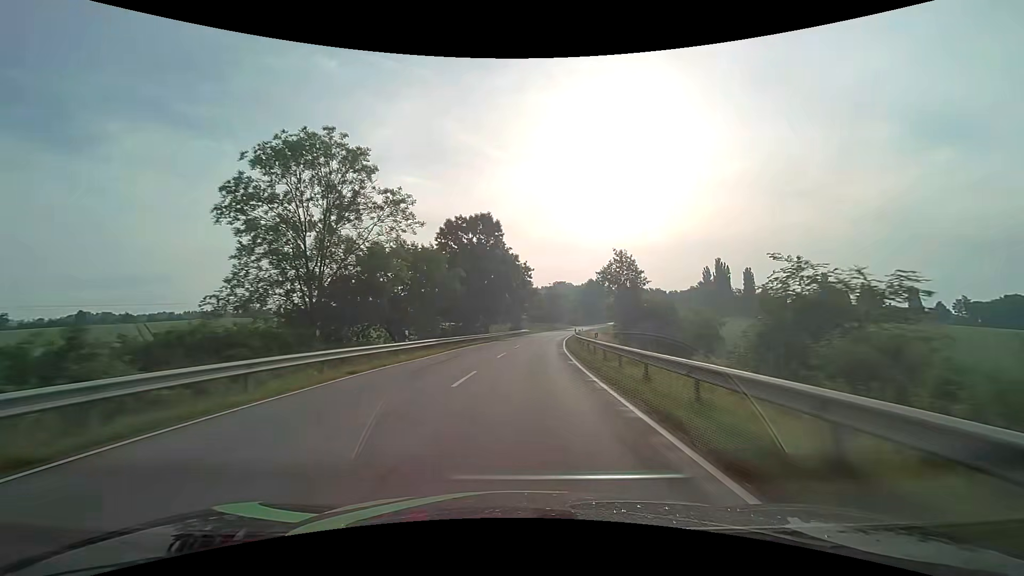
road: secondary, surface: asphalt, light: Day
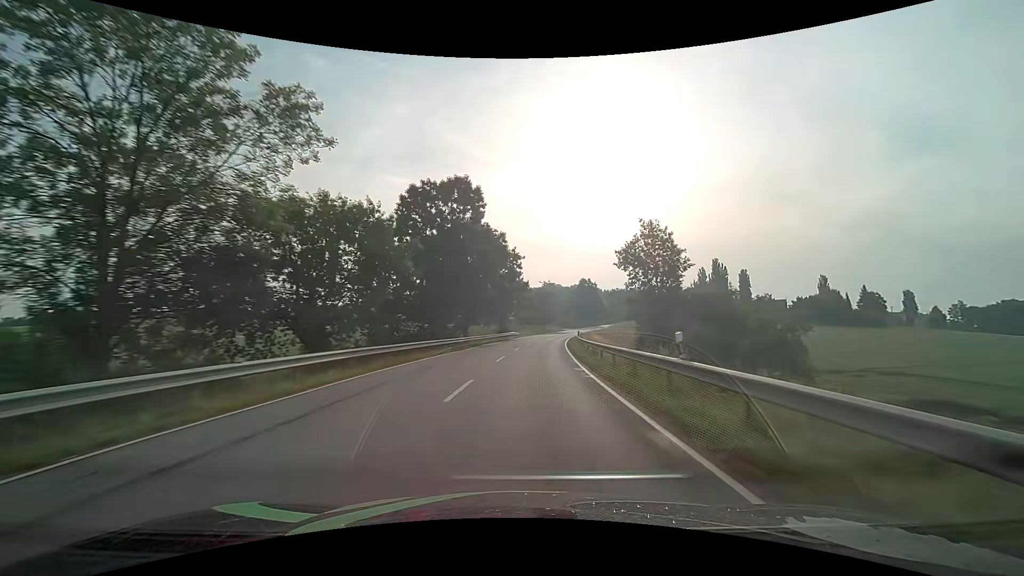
(+0.1, +14.0) m; +1°
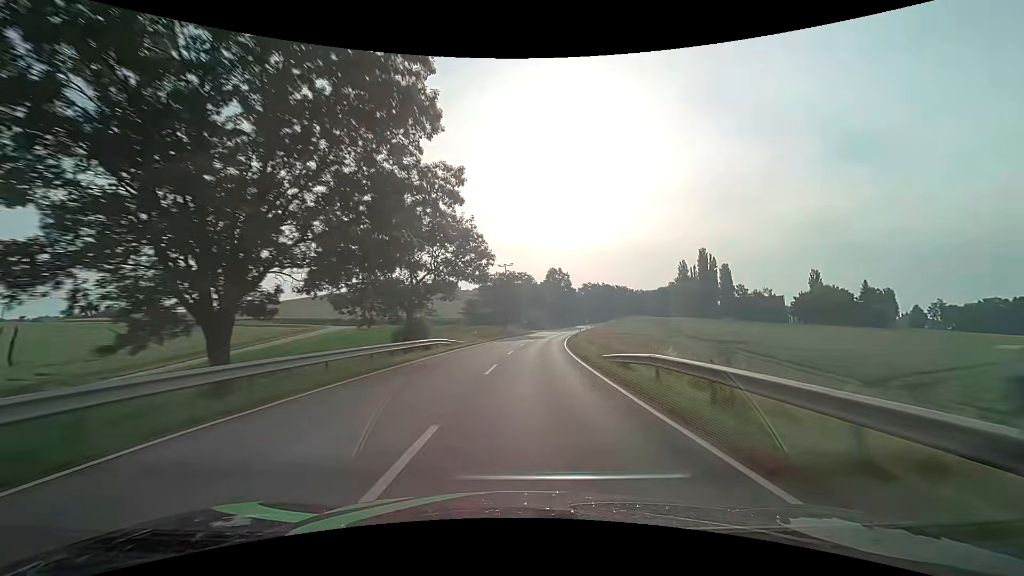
(+1.6, +42.4) m; +5°
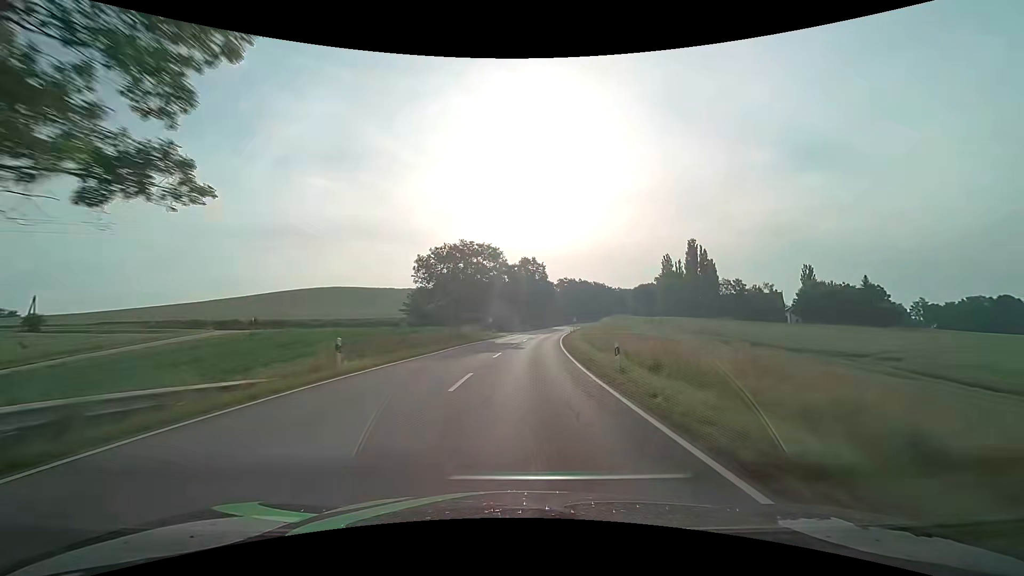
(+1.0, +28.2) m; +3°
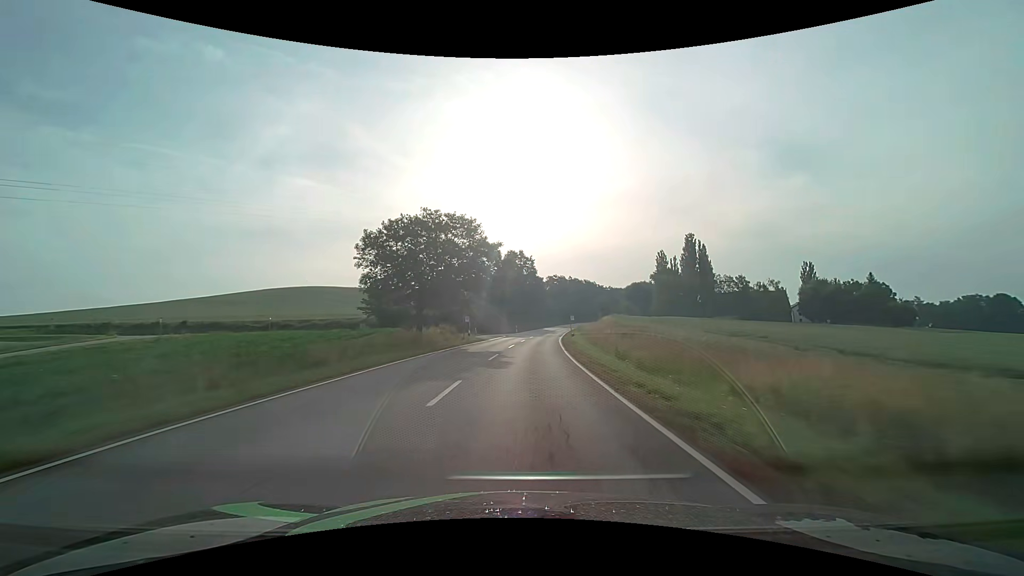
(+0.2, +14.1) m; +2°
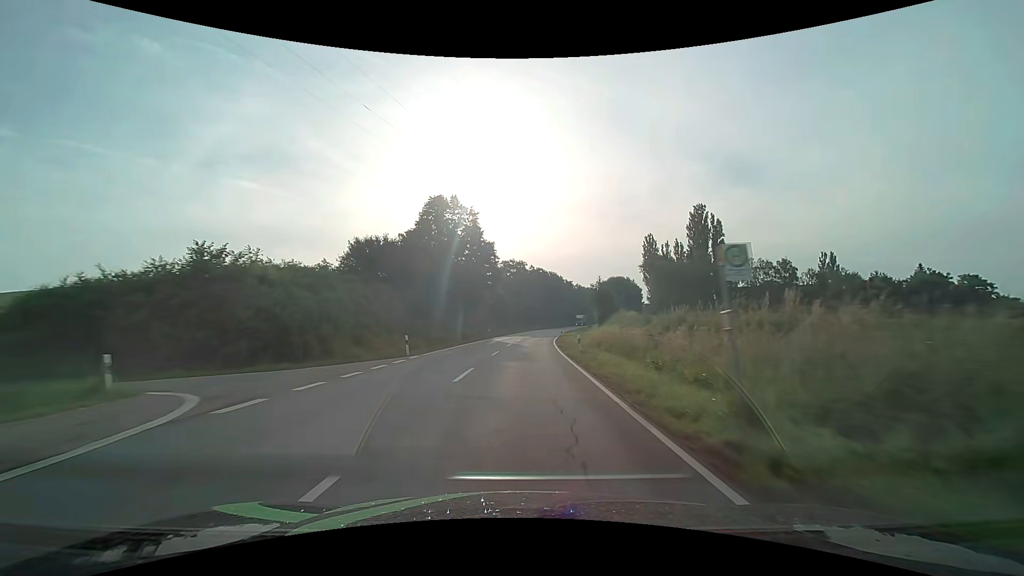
(+2.8, +55.5) m; +6°
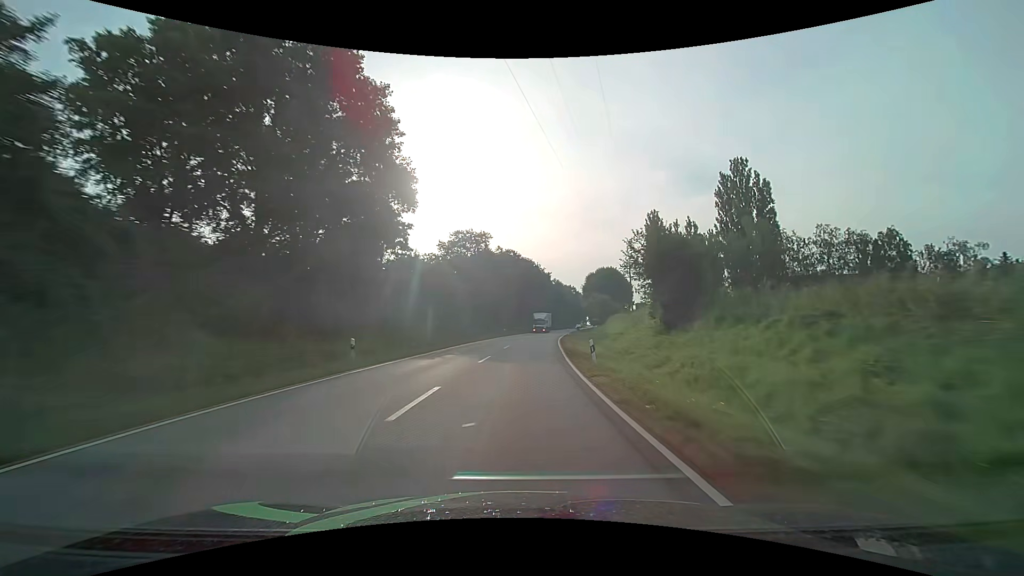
(+1.2, +41.0) m; +3°
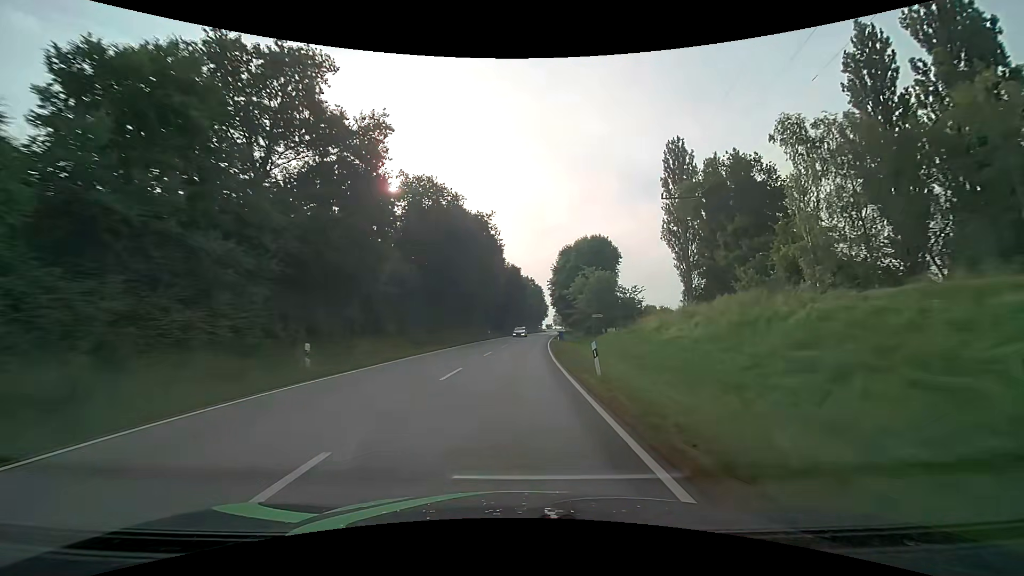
(+3.2, +53.5) m; +6°
